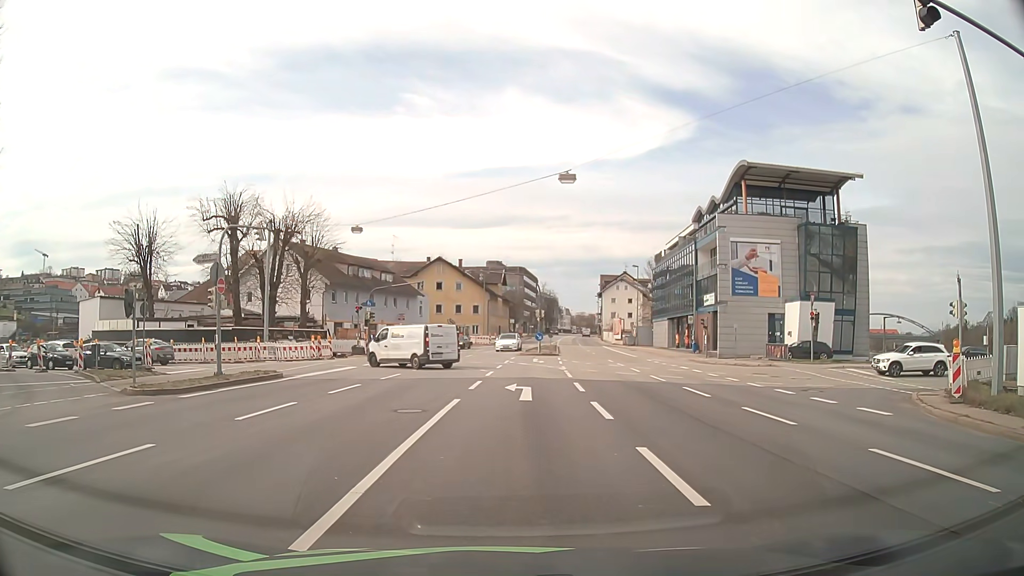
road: primary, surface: asphalt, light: Day
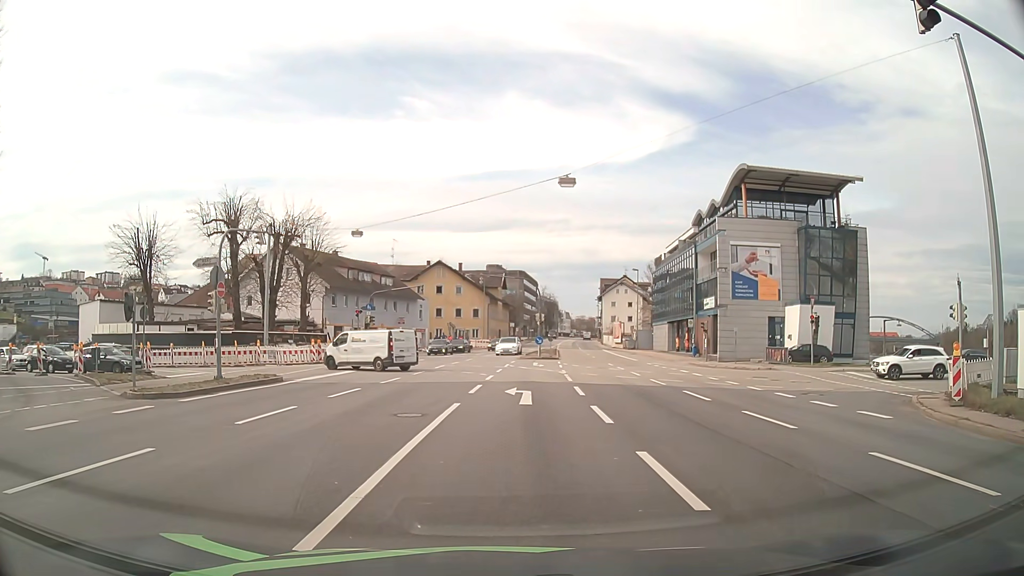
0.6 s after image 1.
(0.0, +0.1) m; 0°
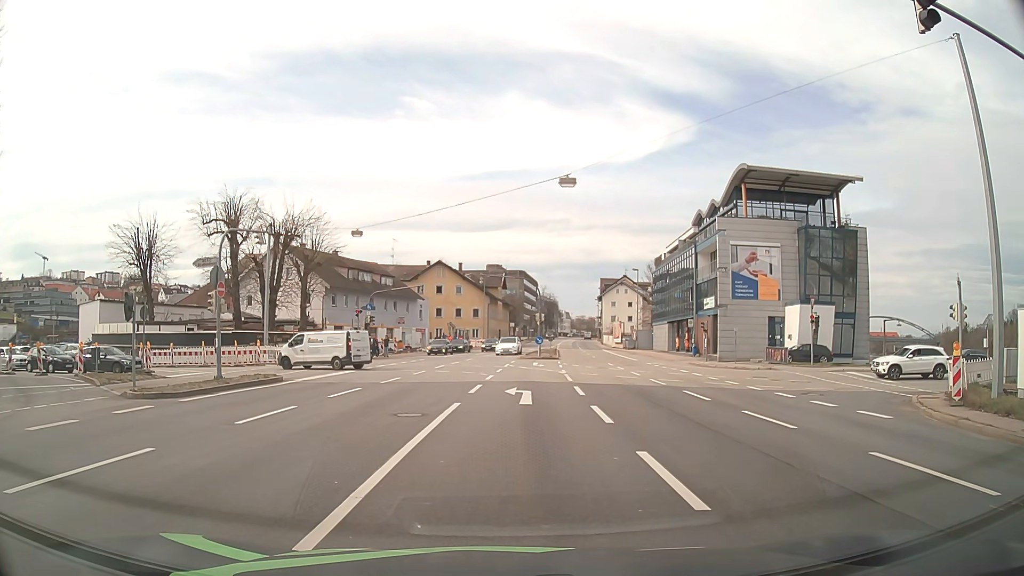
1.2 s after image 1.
(0.0, 0.0) m; 0°
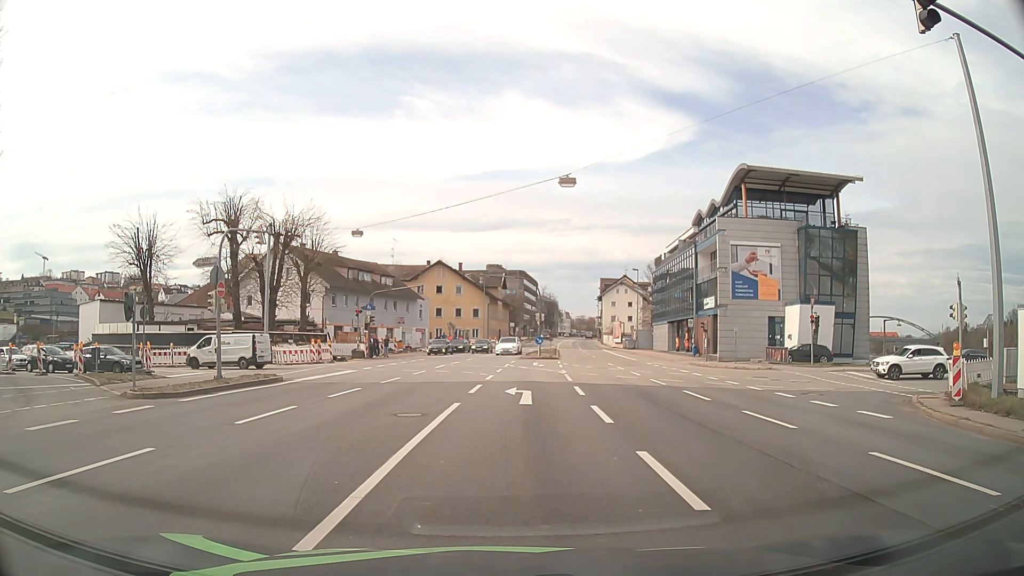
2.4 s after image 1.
(0.0, 0.0) m; 0°
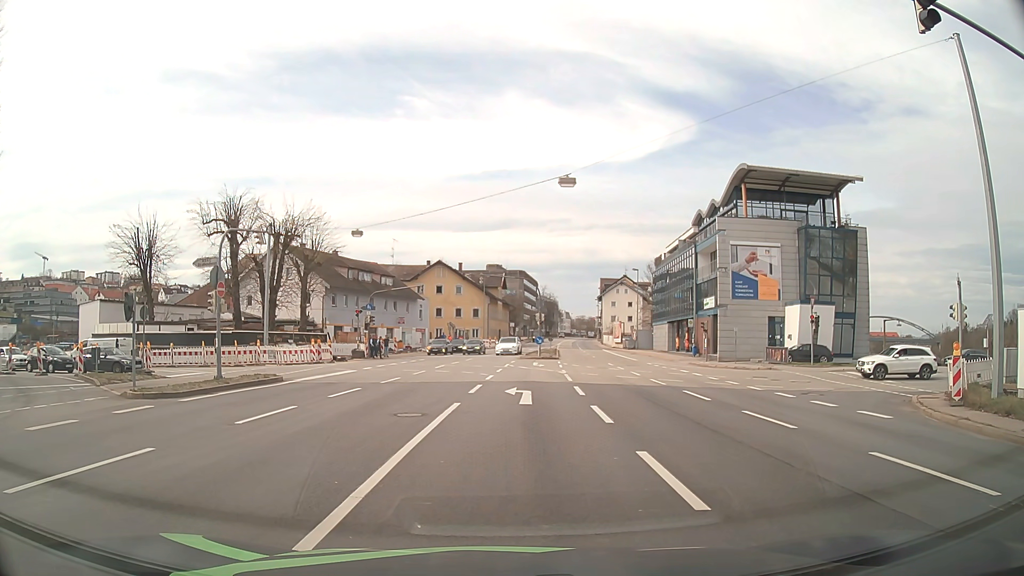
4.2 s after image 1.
(0.0, 0.0) m; 0°
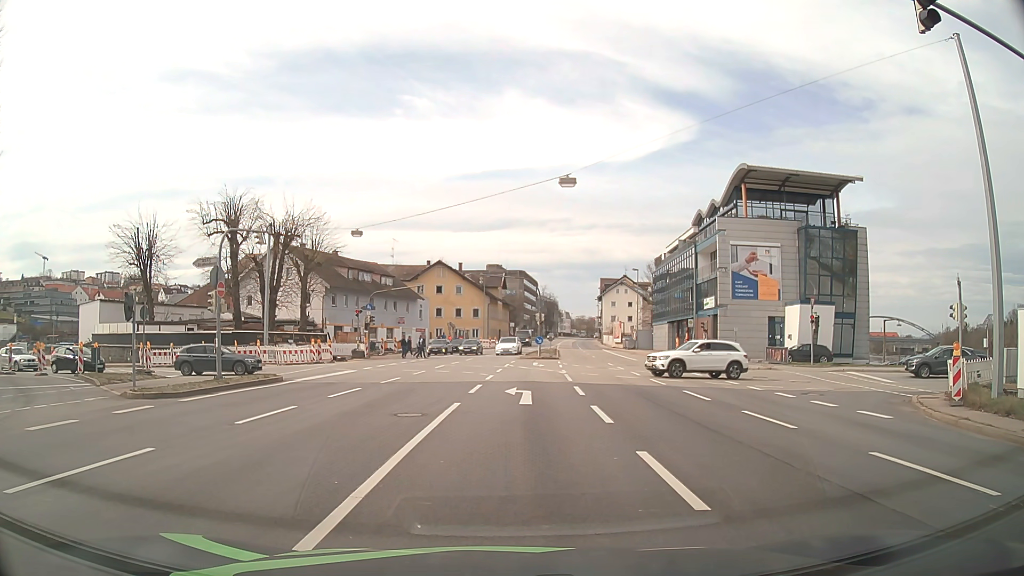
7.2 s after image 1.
(0.0, 0.0) m; 0°
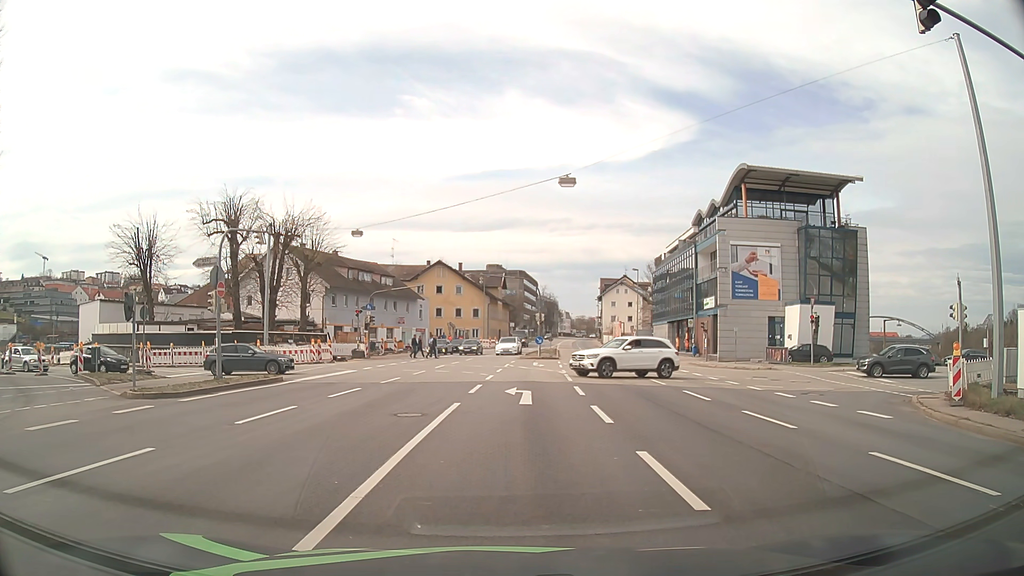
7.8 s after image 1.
(0.0, 0.0) m; 0°
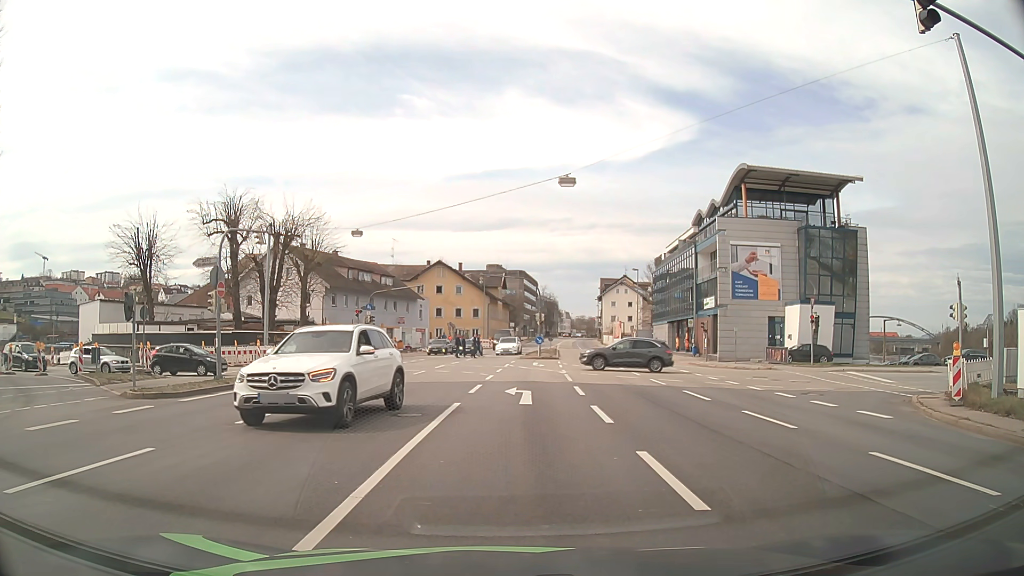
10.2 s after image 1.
(0.0, 0.0) m; 0°
(0, +10) (0, +20) (0, +30) (-7, +37) (-17, +38) (-27, +38) (-36, +41) (-44, +47) (-51, +55) (-57, +62) m
